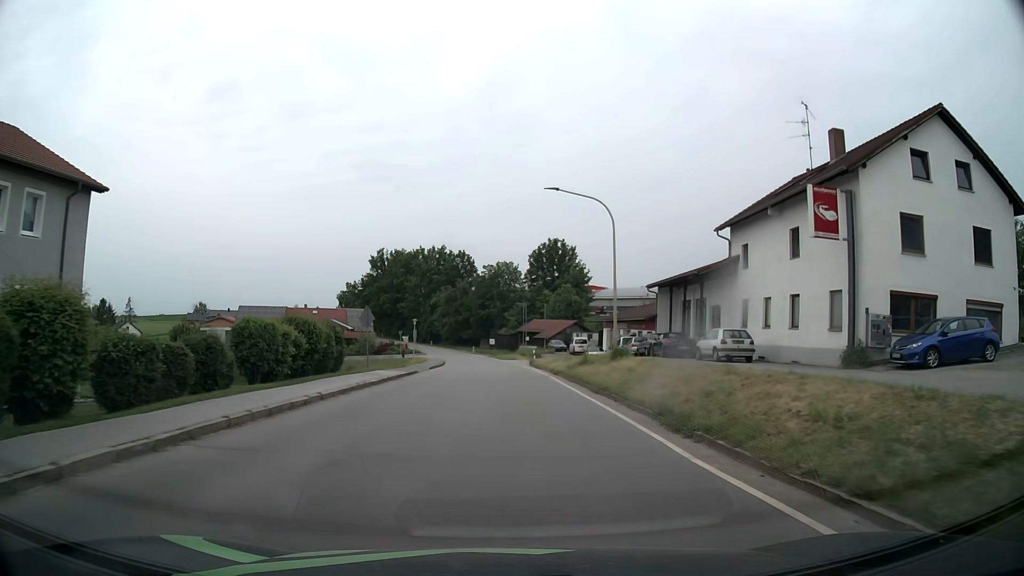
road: tertiary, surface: asphalt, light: Day
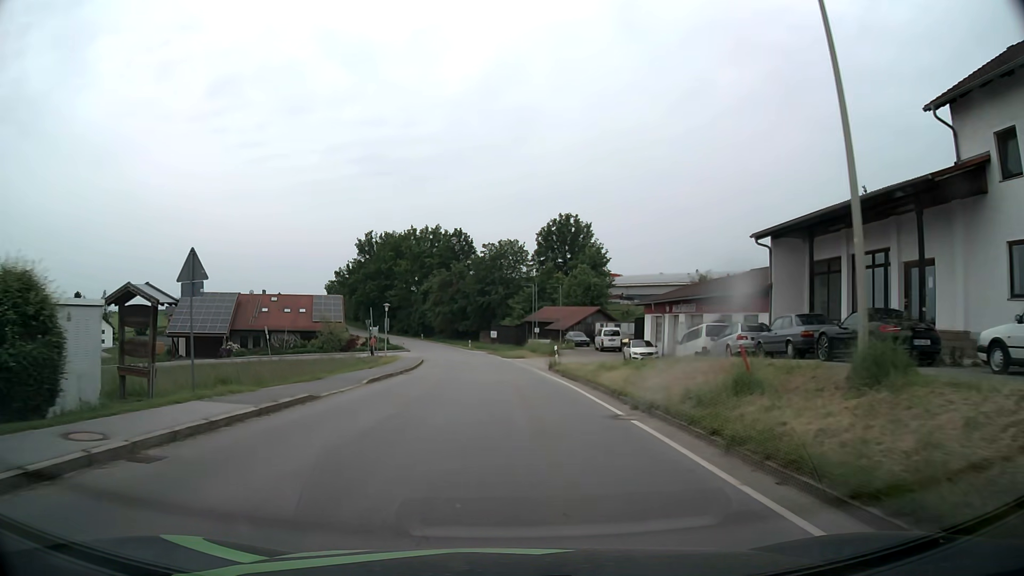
(-0.1, +19.8) m; -1°
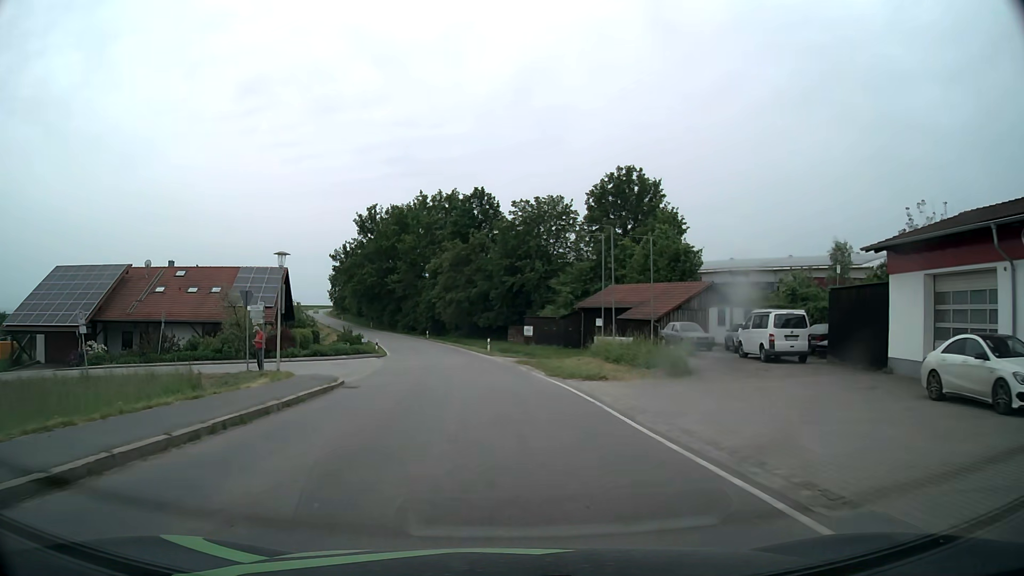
(-0.5, +32.0) m; -3°
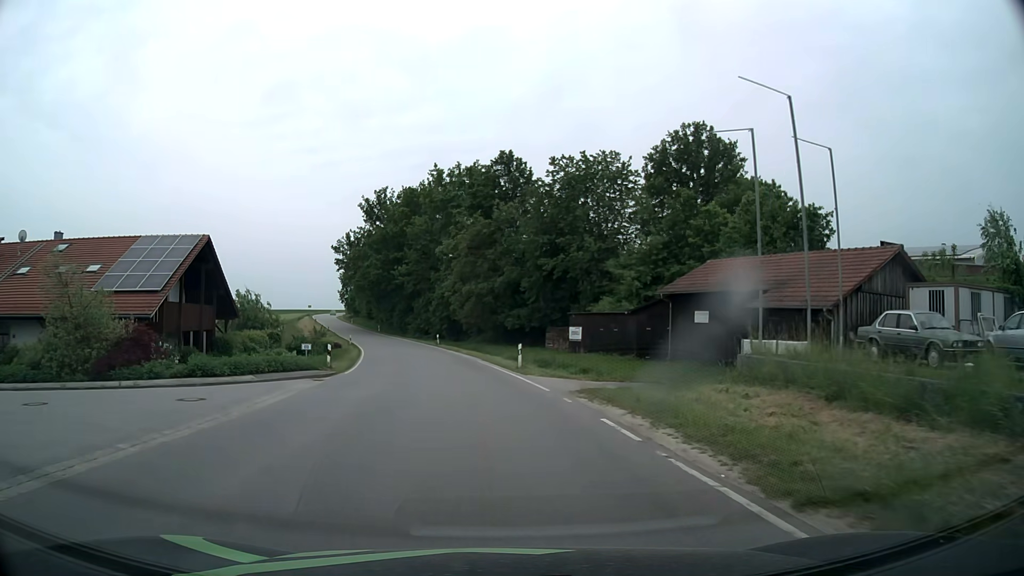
(-0.4, +19.4) m; -2°
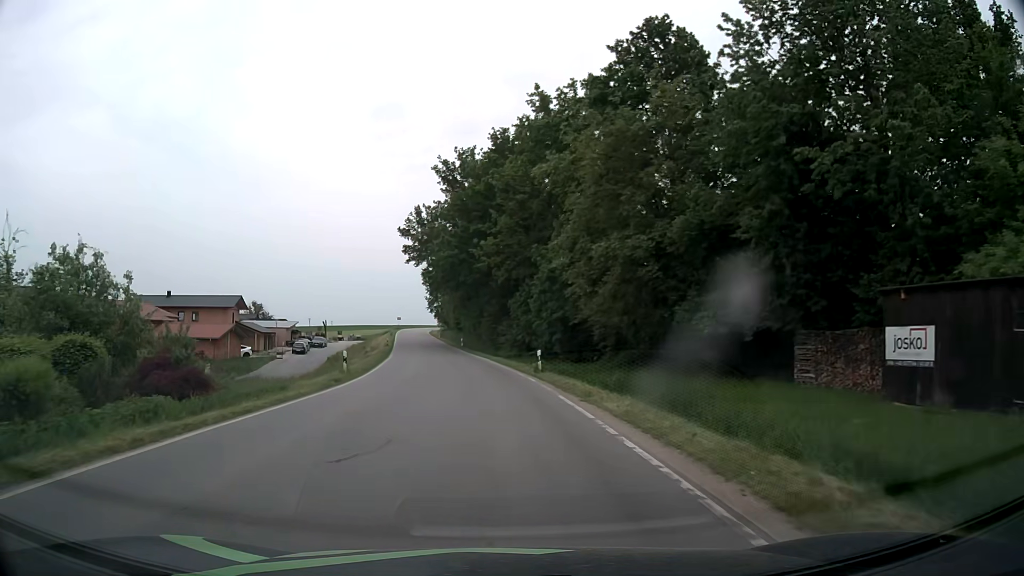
(-2.3, +32.0) m; -10°
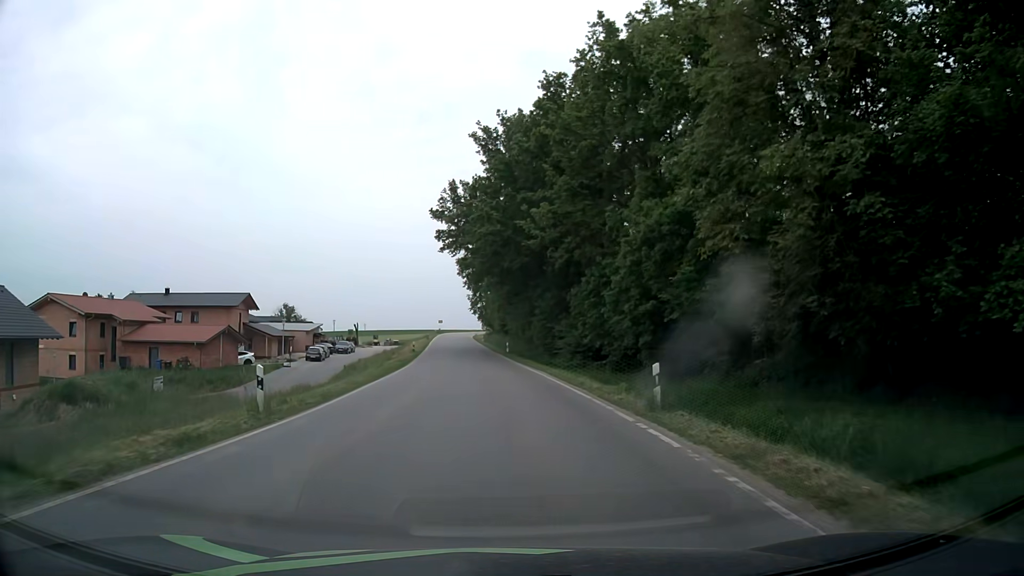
(-0.6, +13.9) m; -4°
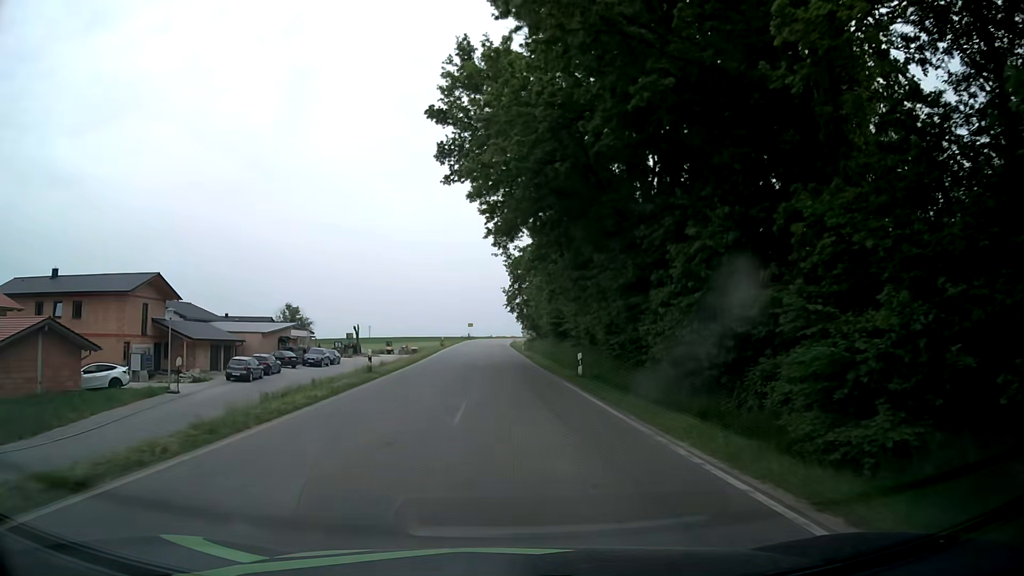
(-1.0, +30.5) m; -3°
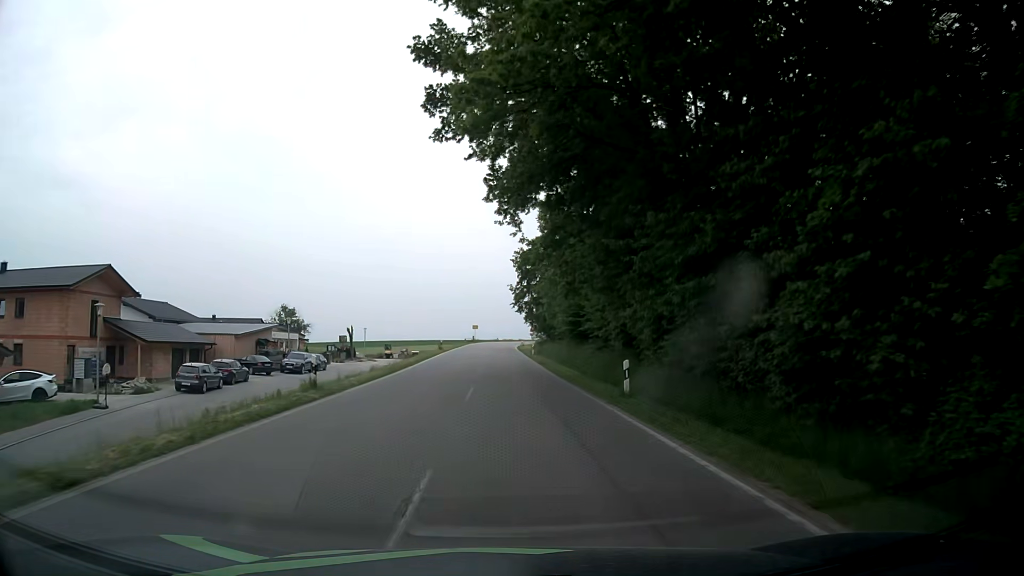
(0.0, +8.2) m; -1°
(0, +10) (0, +20) (0, +30) (0, +40) (-1, +50) (-1, +60) (-1, +70) (-1, +80) (-1, +90) (0, +100) m
